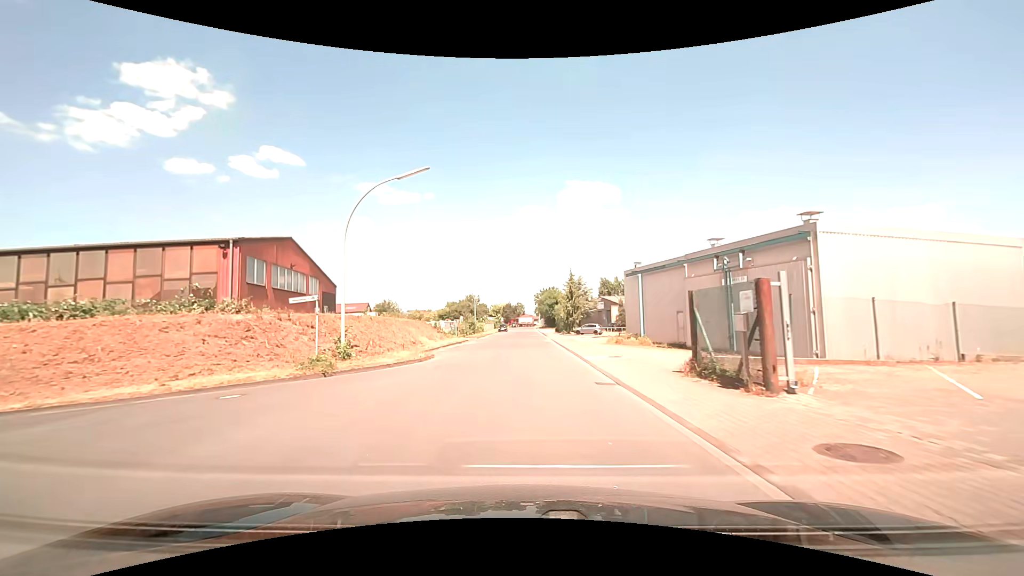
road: residential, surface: asphalt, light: Day
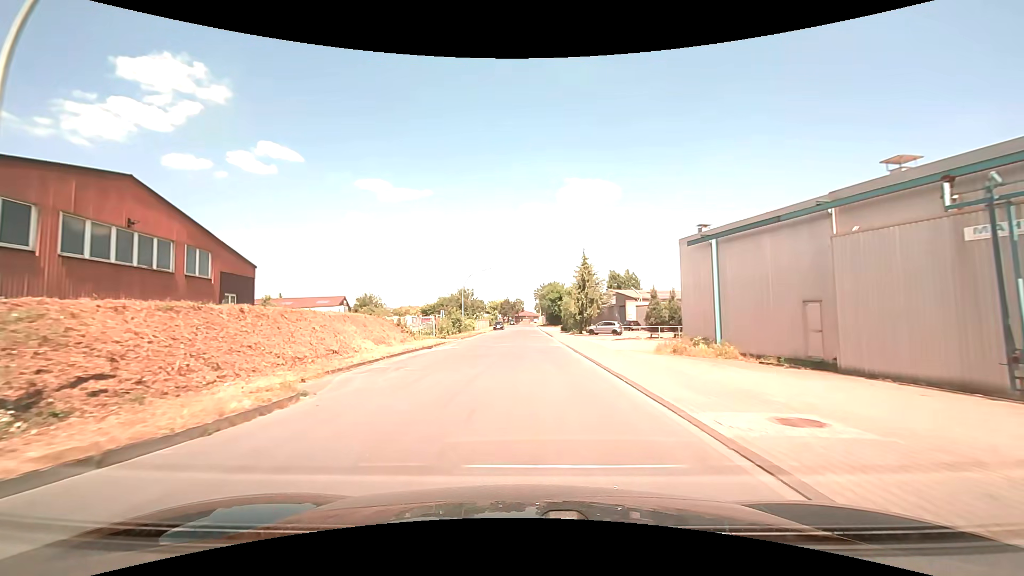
(0.0, +14.2) m; 0°
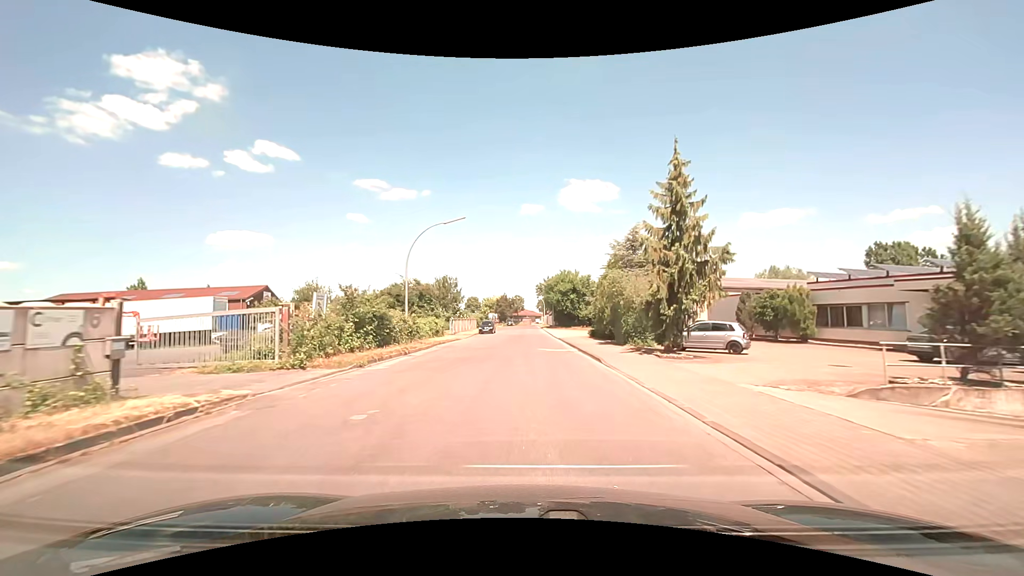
(-0.1, +29.1) m; 0°
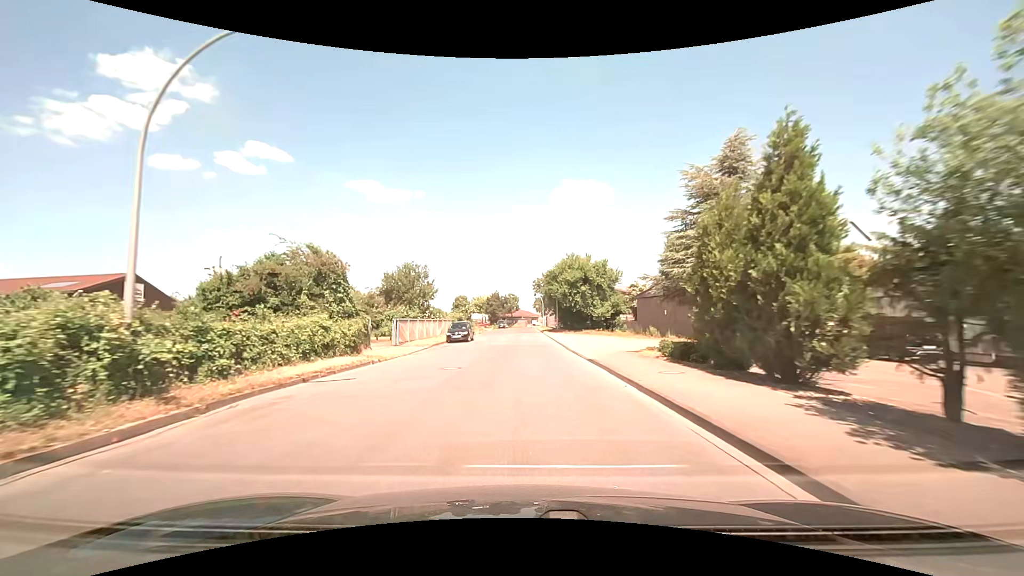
(+0.3, +21.7) m; +1°
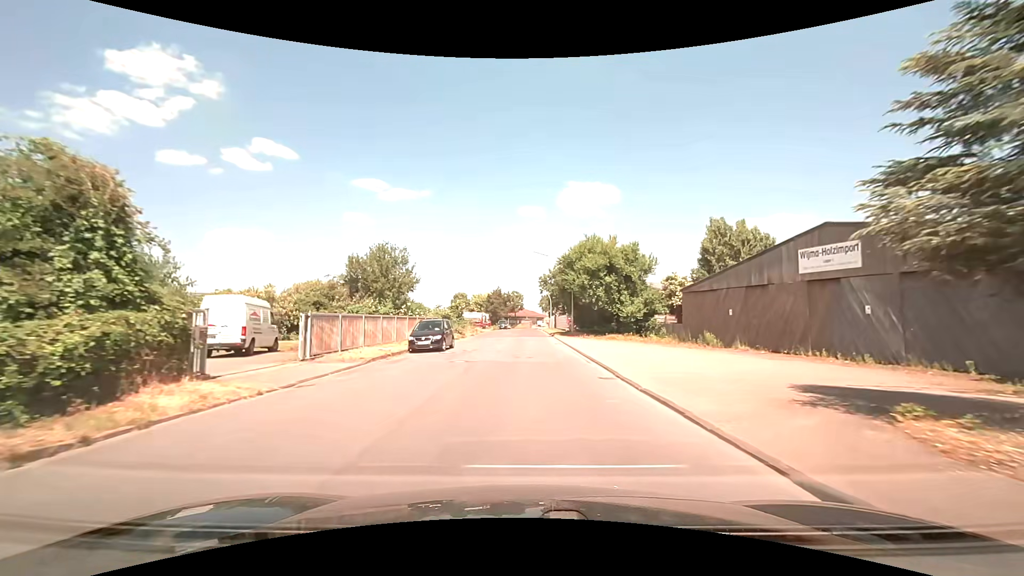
(0.0, +14.0) m; 0°
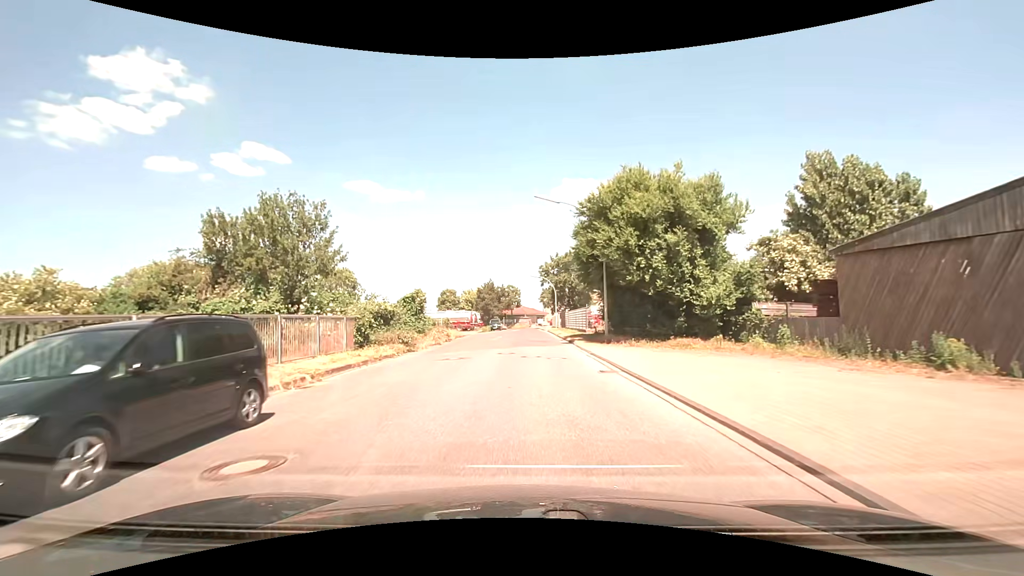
(+0.1, +20.4) m; +1°
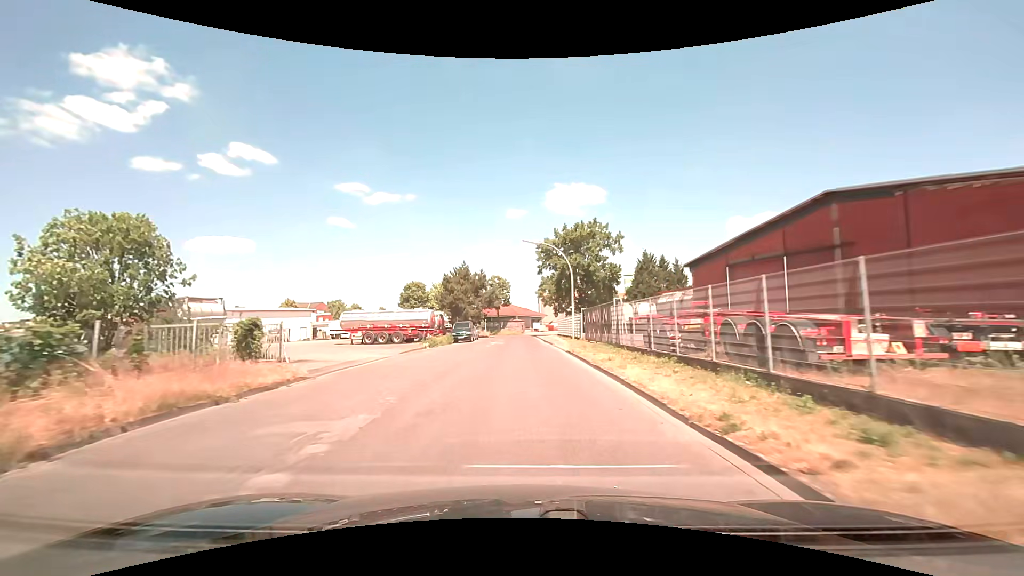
(0.0, +34.4) m; +1°
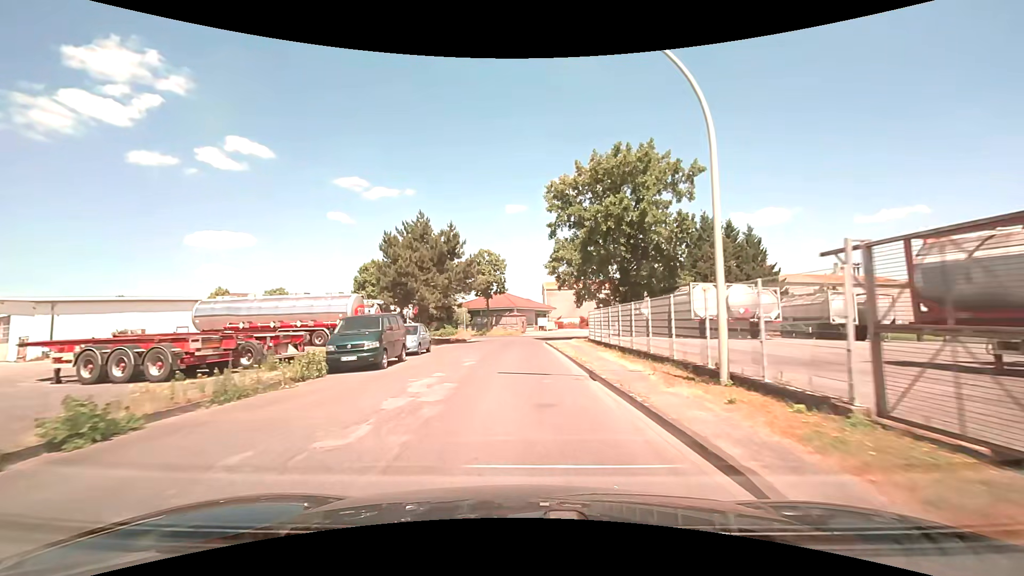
(-0.3, +28.6) m; -1°
(0, +10) (0, +20) (0, +30) (0, +40) (0, +50) (-5, +58) (-13, +64) (-22, +69) (-31, +73) (-40, +78) m
